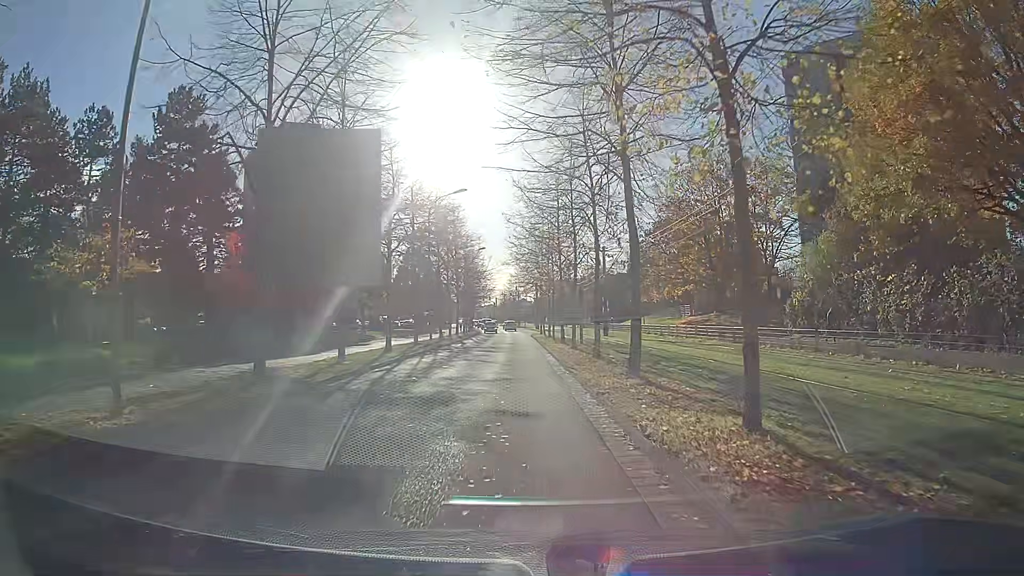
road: residential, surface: asphalt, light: Day
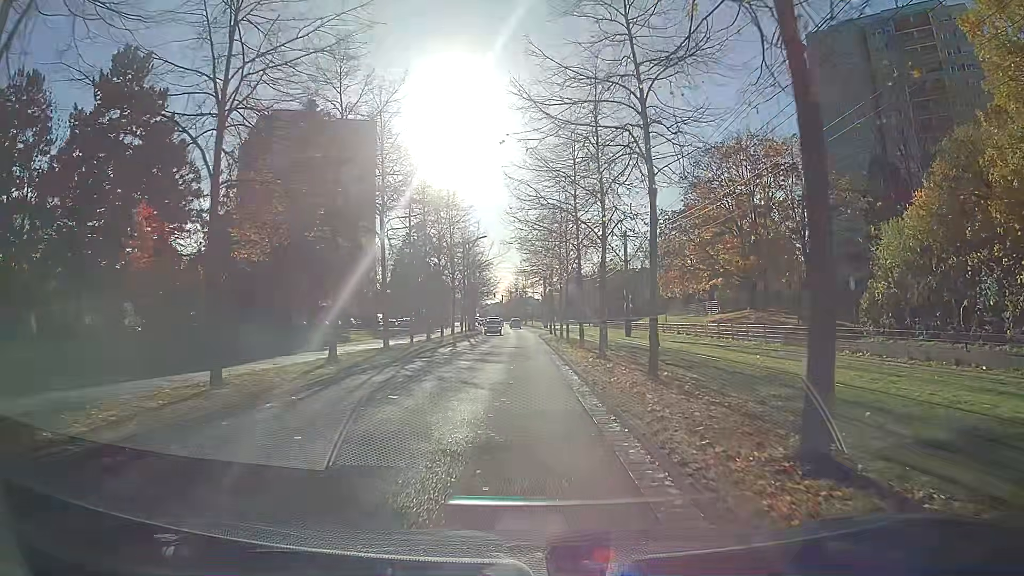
(-0.1, +8.8) m; -1°
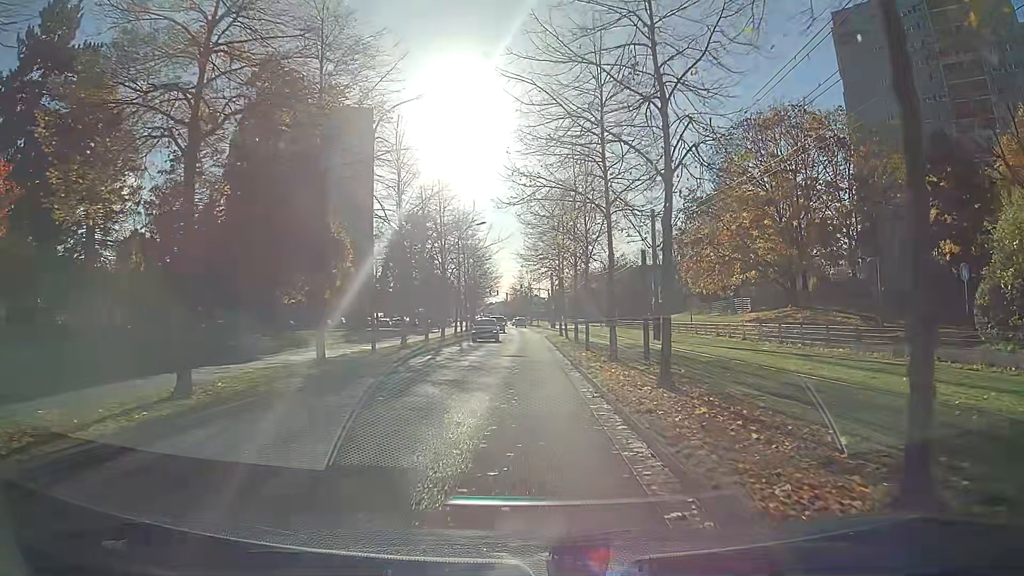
(0.0, +8.8) m; 0°
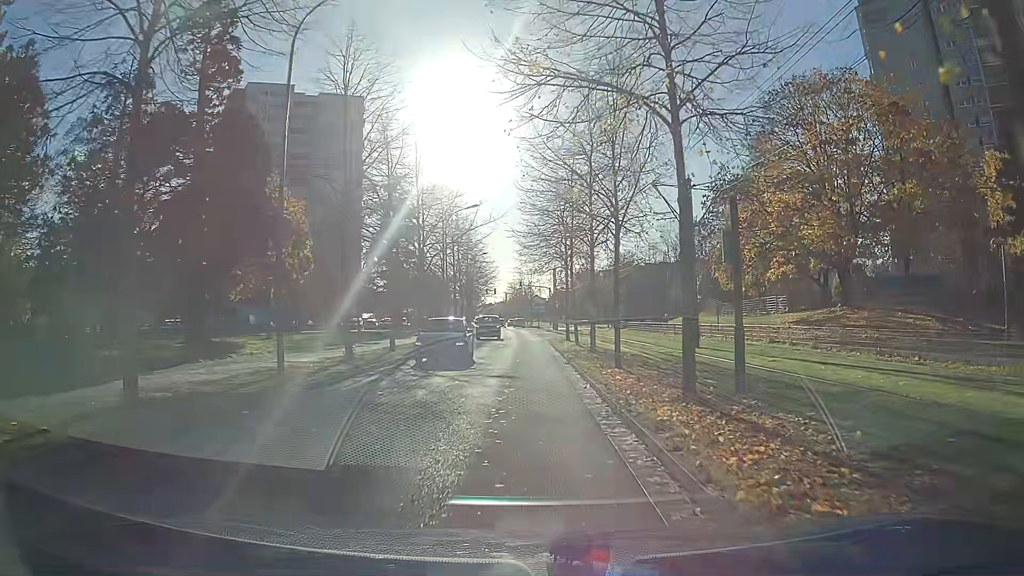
(0.0, +8.8) m; 0°
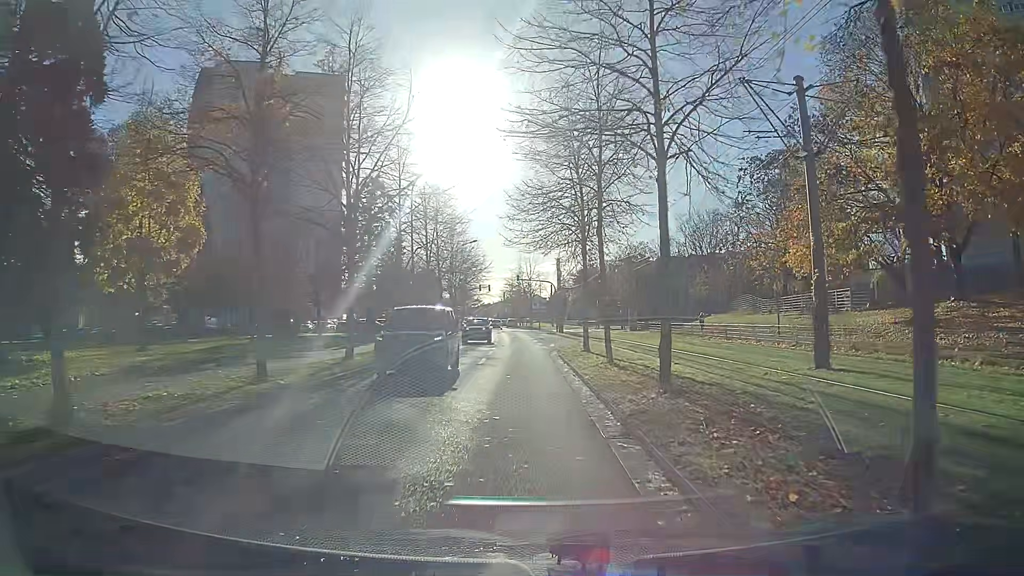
(0.0, +13.3) m; 0°
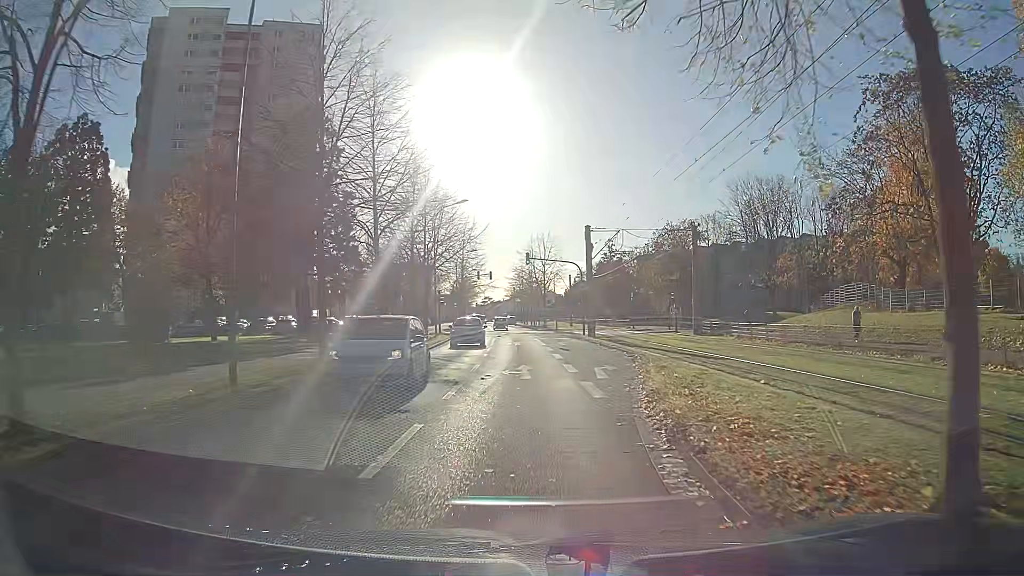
(-0.3, +22.1) m; -1°
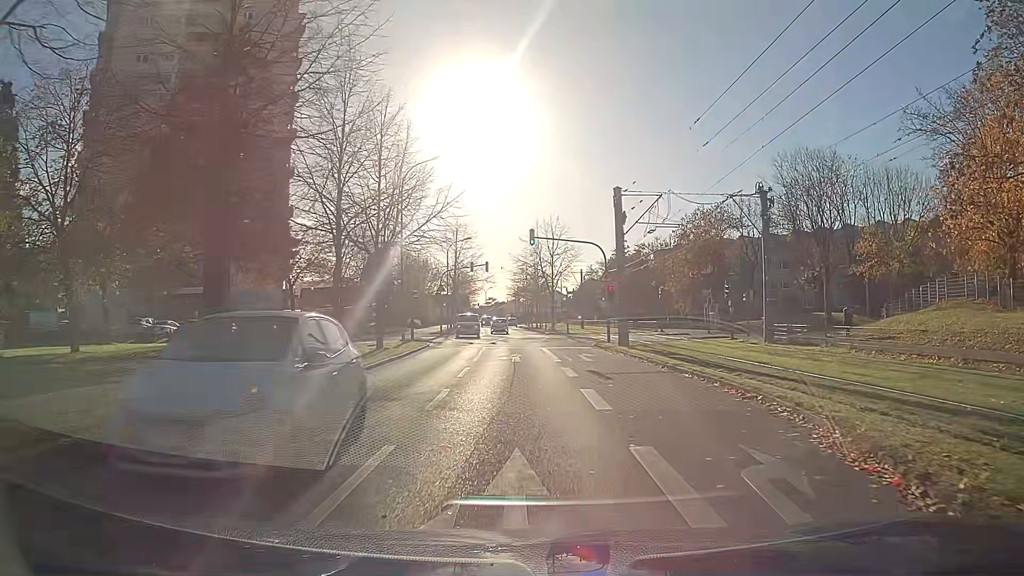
(0.0, +13.2) m; 0°
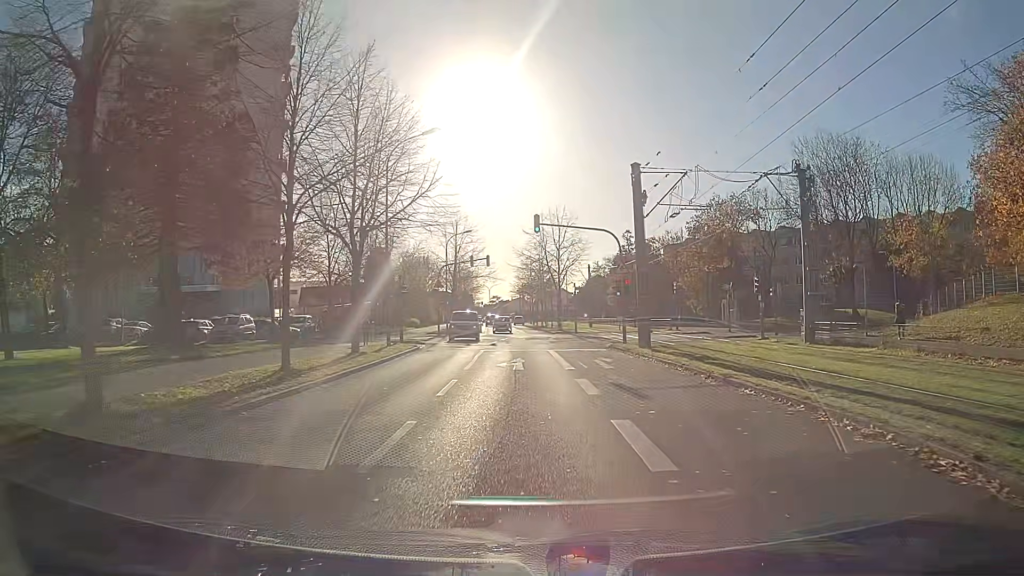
(0.0, +4.4) m; -1°
